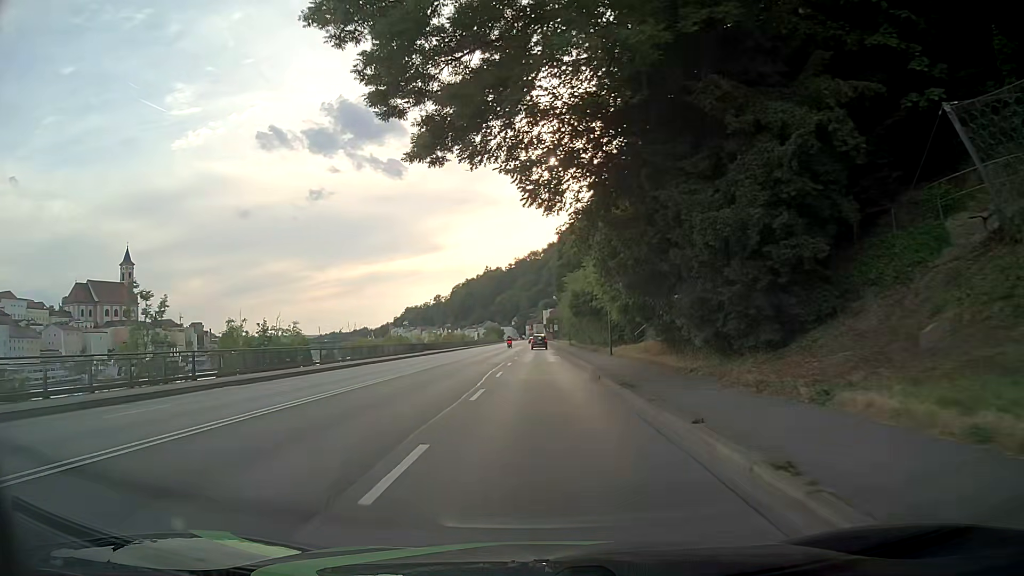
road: primary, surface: asphalt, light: Day
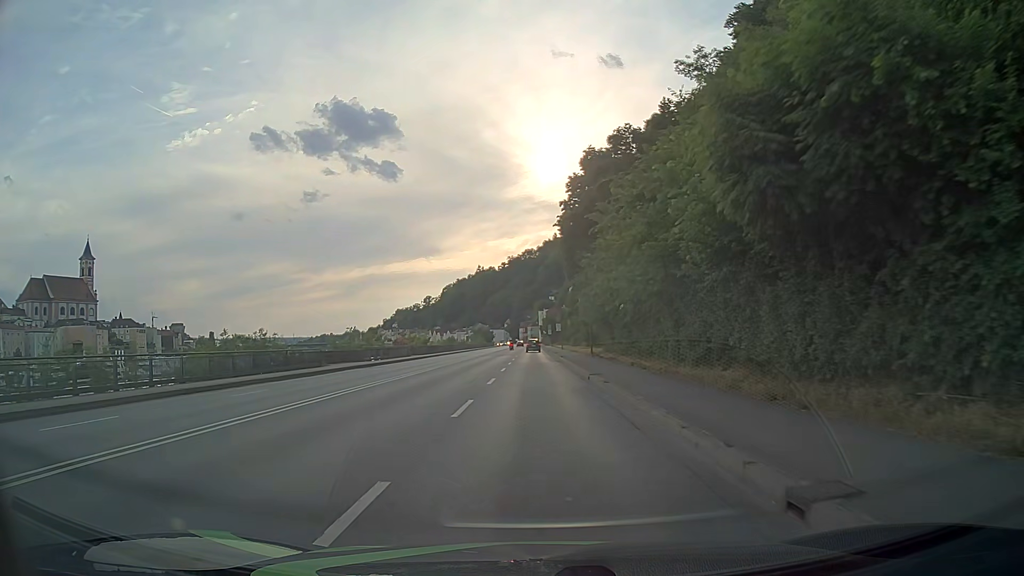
(-0.2, +38.1) m; 0°
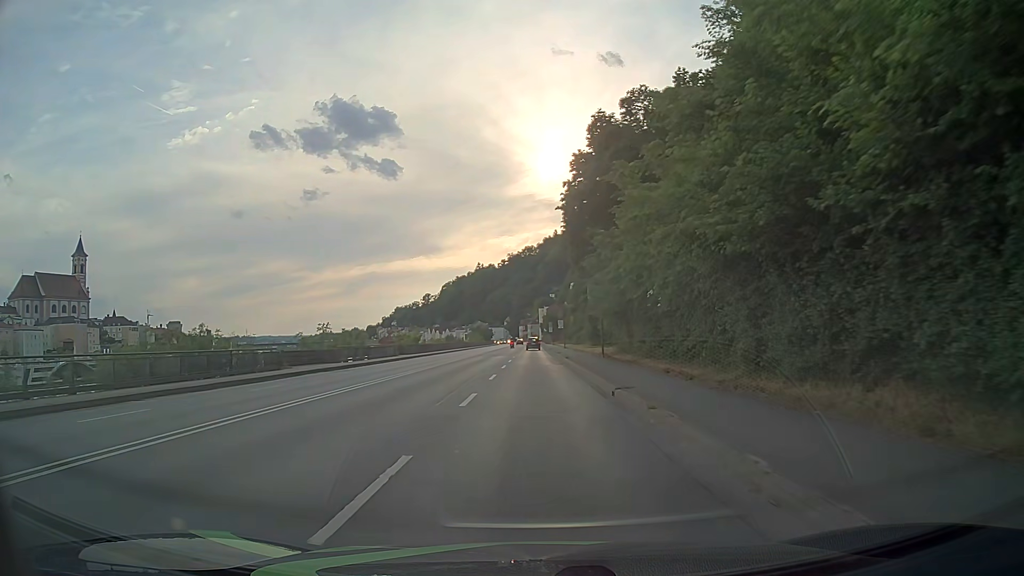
(0.0, +7.6) m; 0°
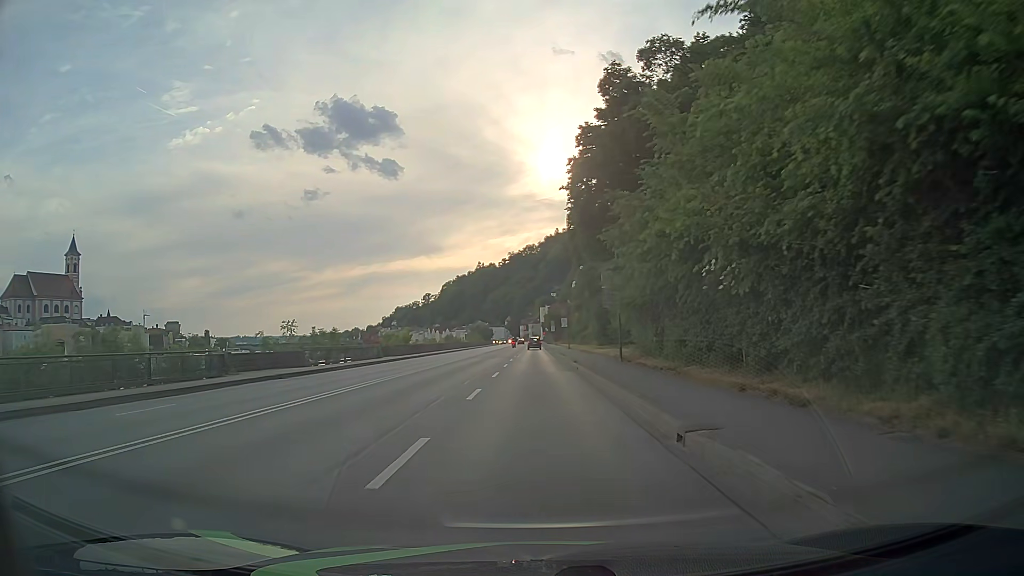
(0.0, +7.6) m; 0°
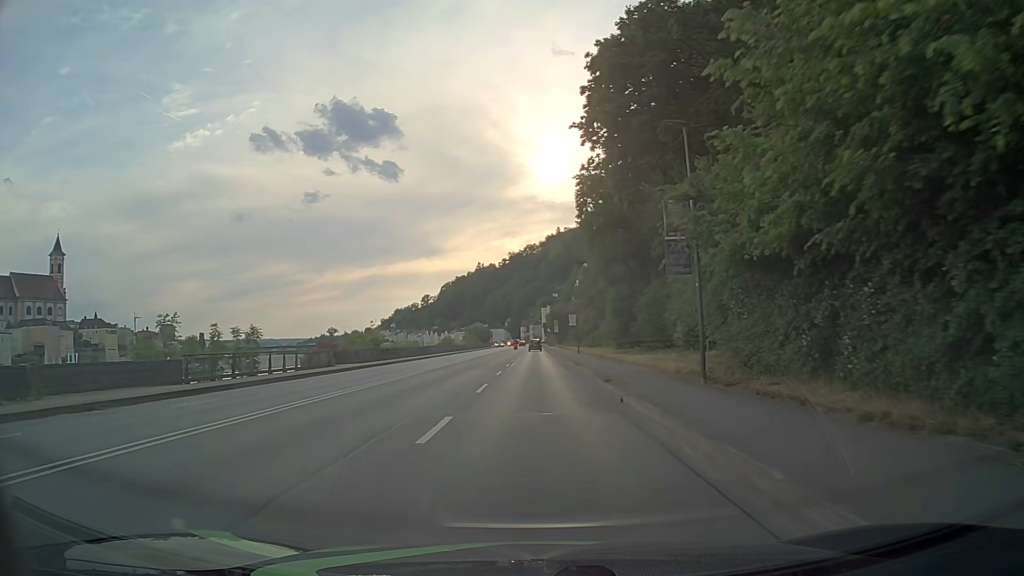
(0.0, +15.2) m; 0°
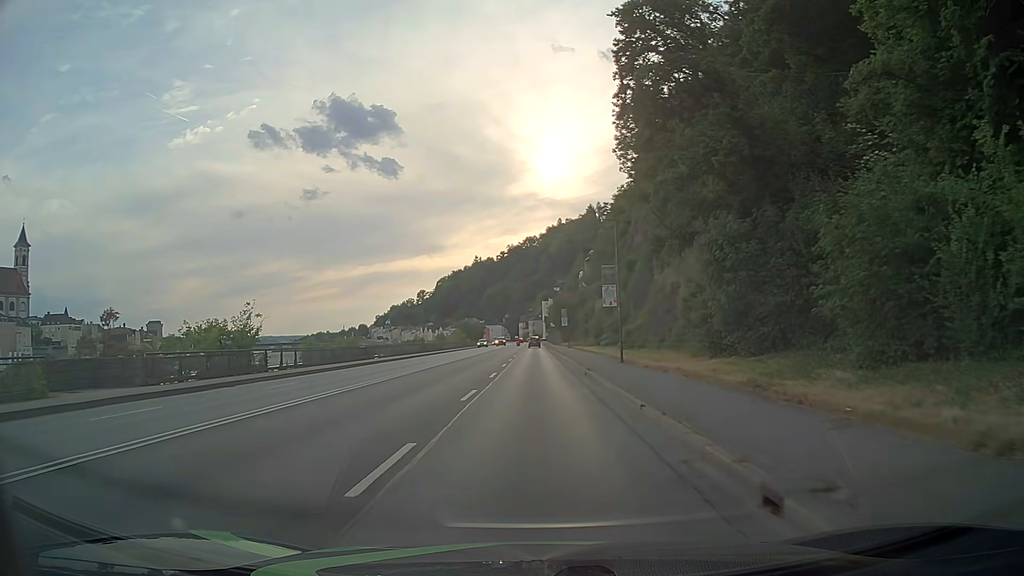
(-0.1, +30.5) m; 0°
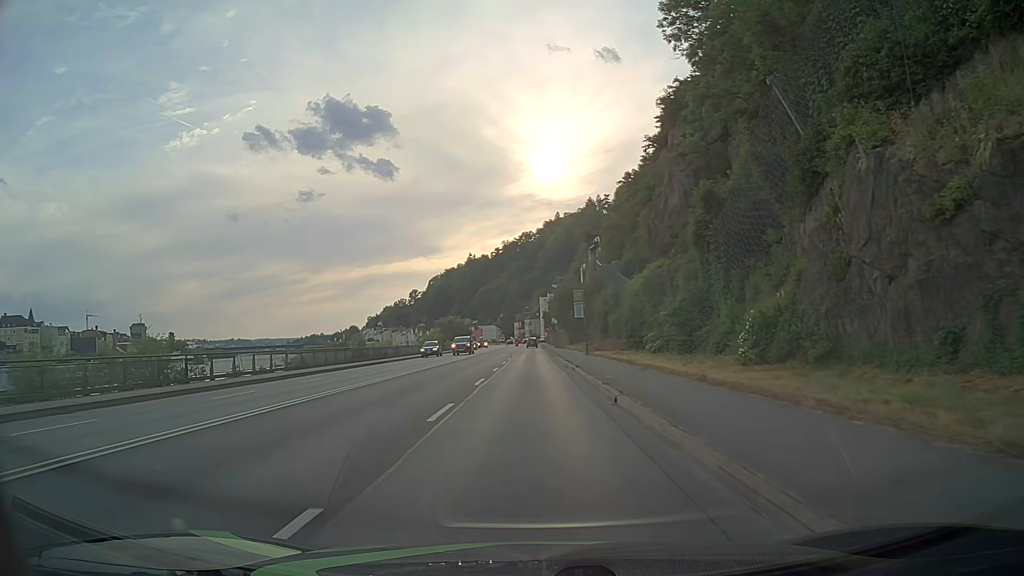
(+0.1, +30.6) m; 0°
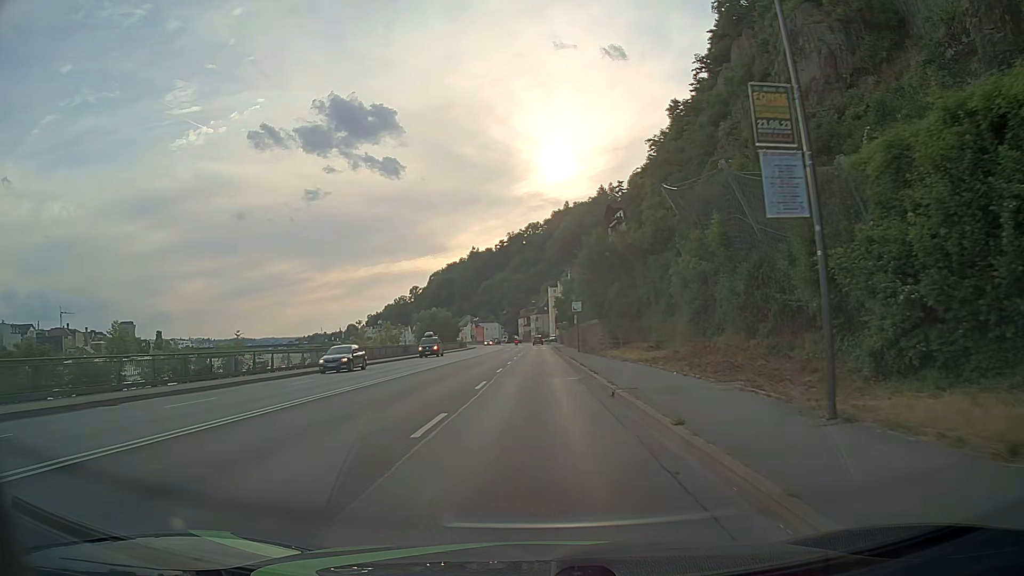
(-0.4, +38.1) m; -1°
(0, +10) (0, +20) (0, +30) (0, +40) (0, +50) (0, +60) (0, +70) (0, +80) (0, +90) (0, +100) m
